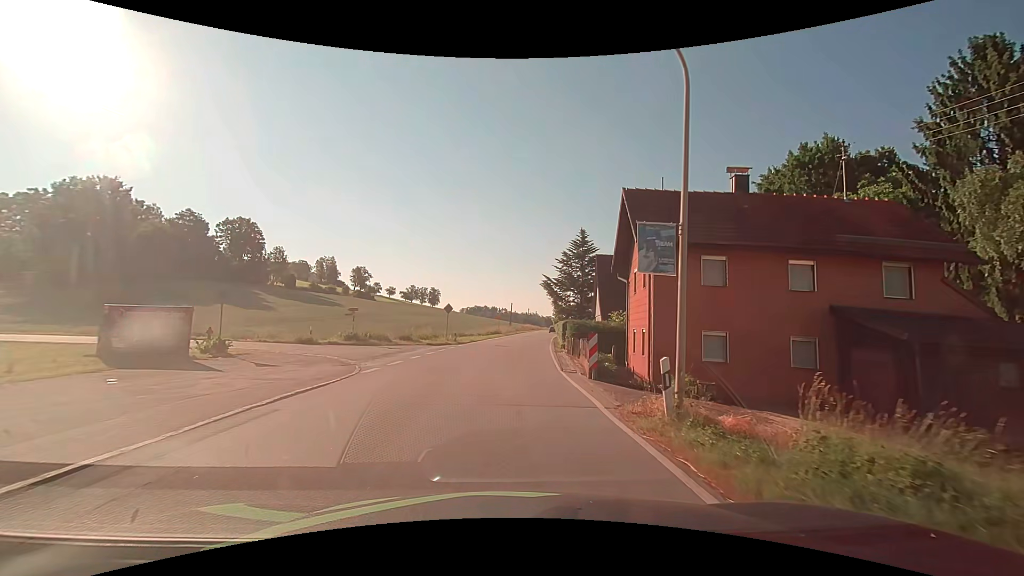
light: Day
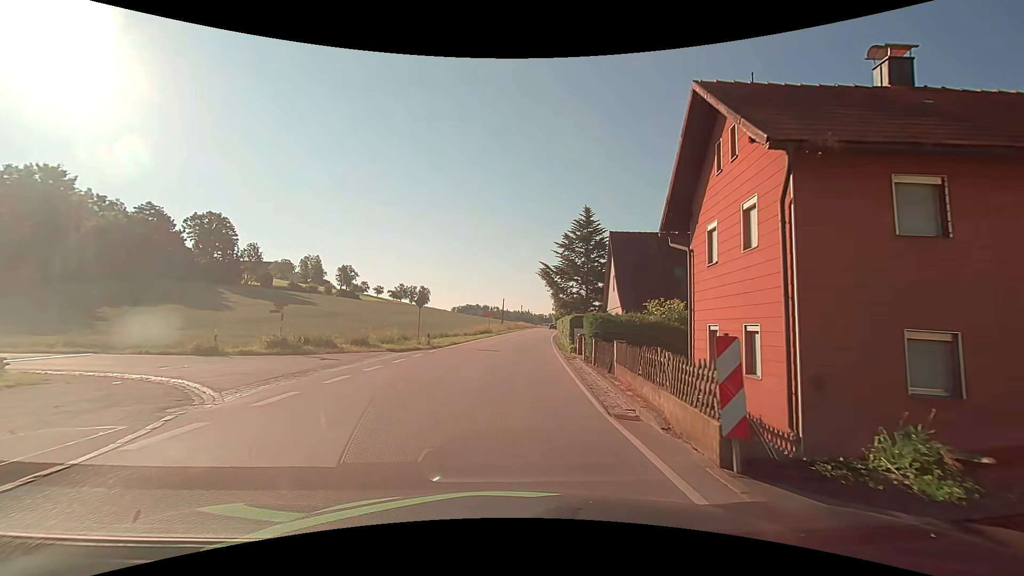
(+0.1, +9.2) m; +1°
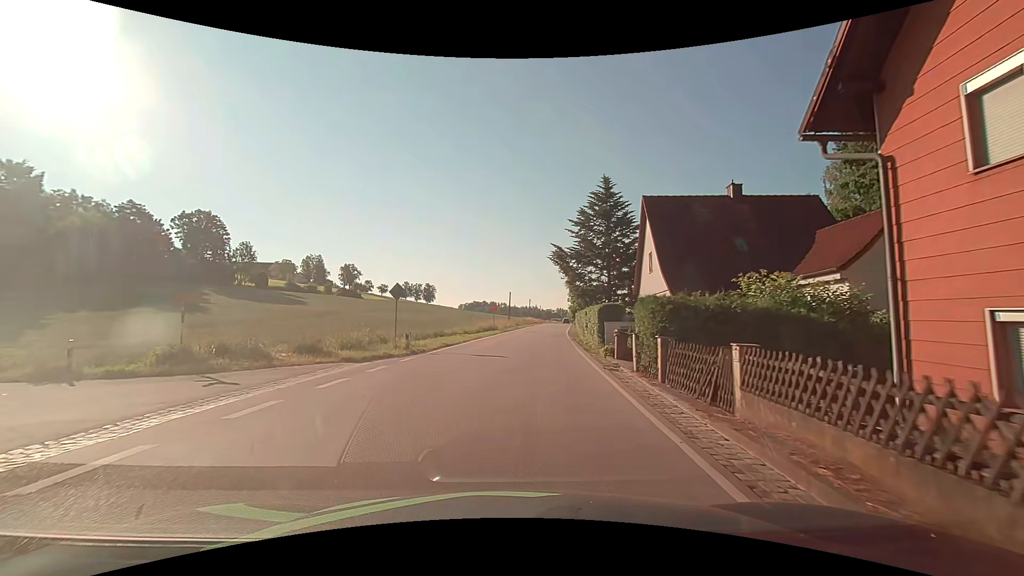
(0.0, +7.5) m; -1°
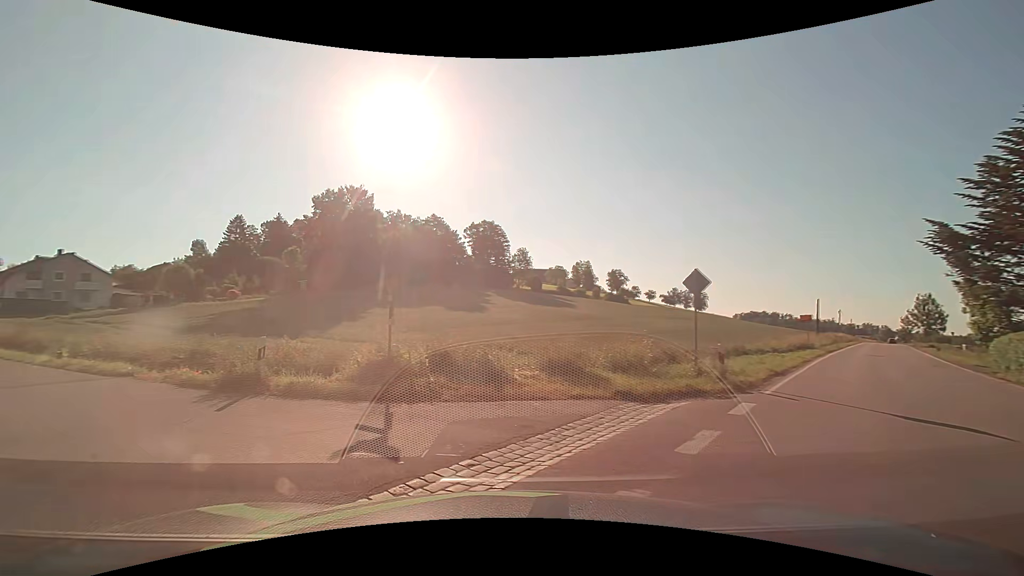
(-1.7, +7.9) m; -30°
